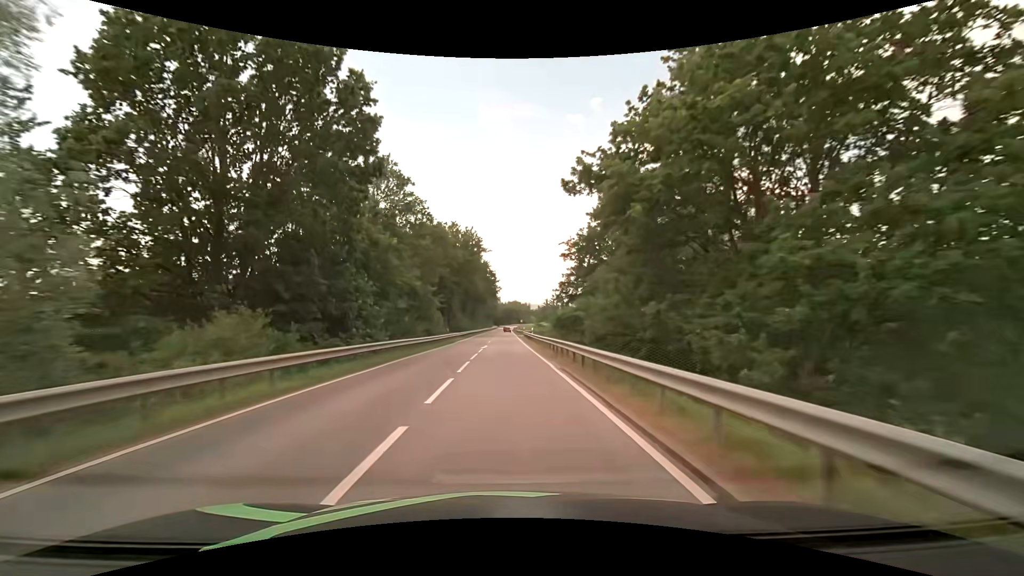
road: secondary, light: Day
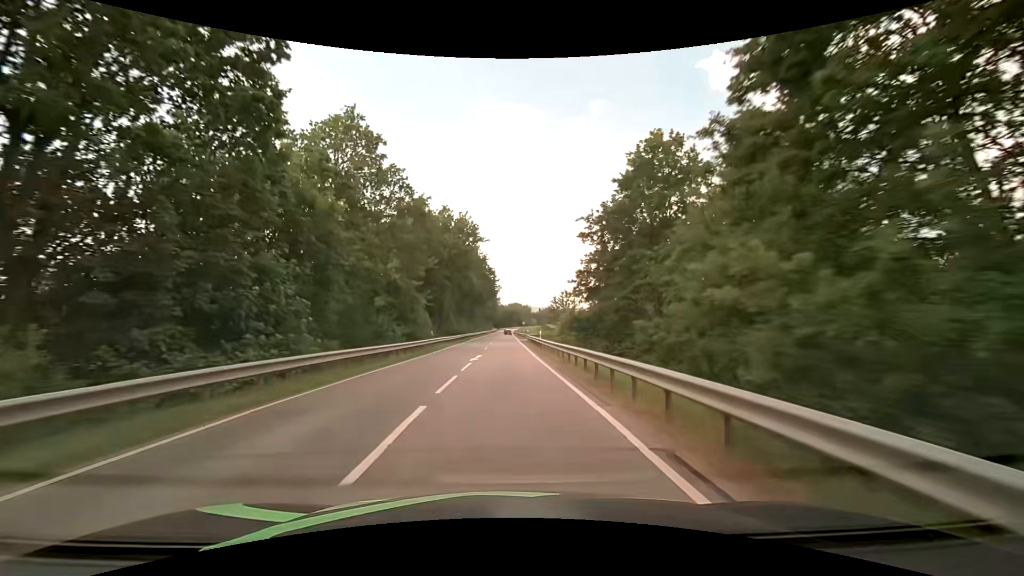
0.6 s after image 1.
(-0.1, +10.4) m; 0°
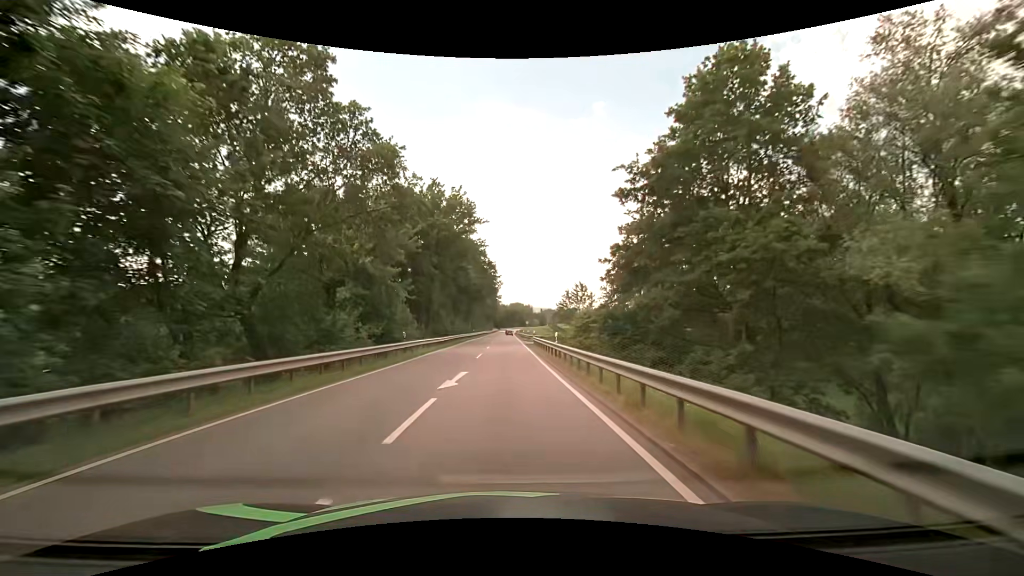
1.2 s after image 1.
(0.0, +10.5) m; 0°
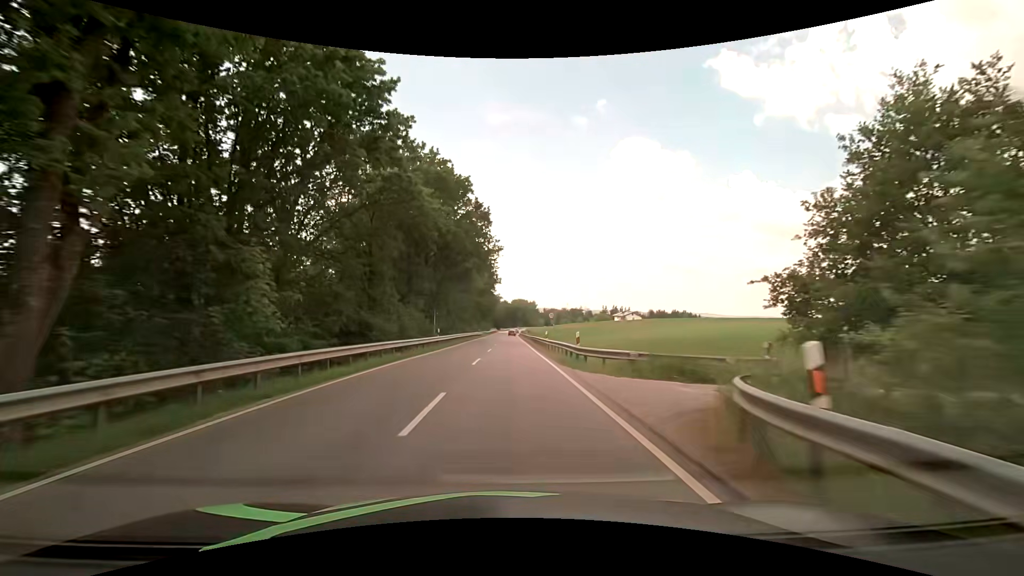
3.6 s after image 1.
(-0.1, +42.3) m; 0°
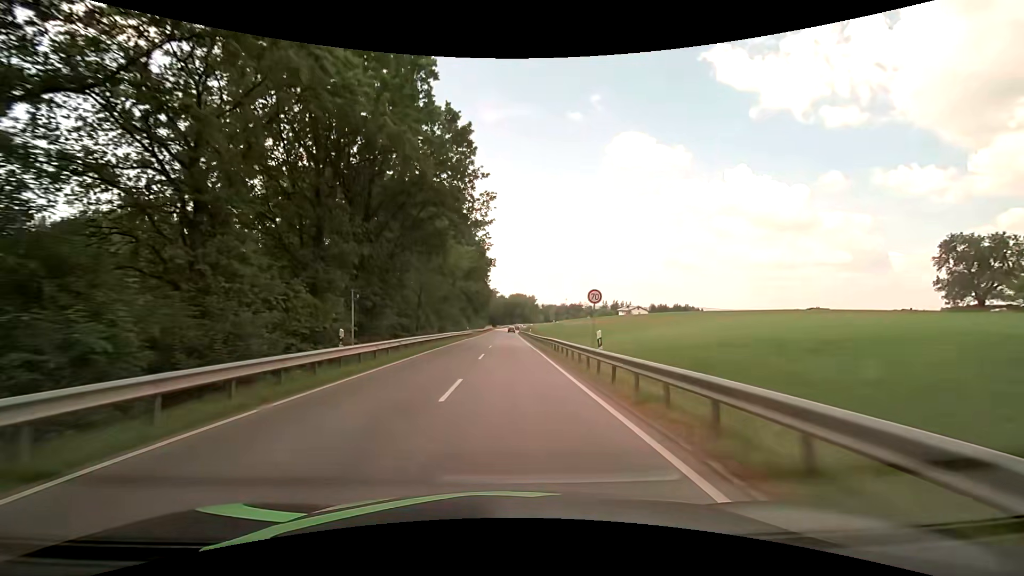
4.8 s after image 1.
(+0.2, +21.2) m; +1°
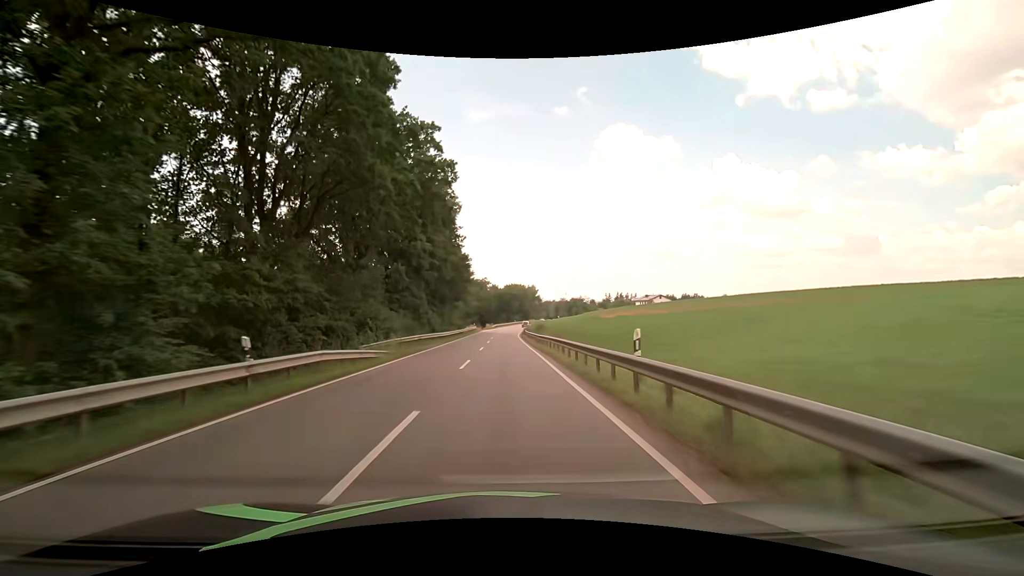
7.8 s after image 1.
(+0.3, +53.2) m; 0°
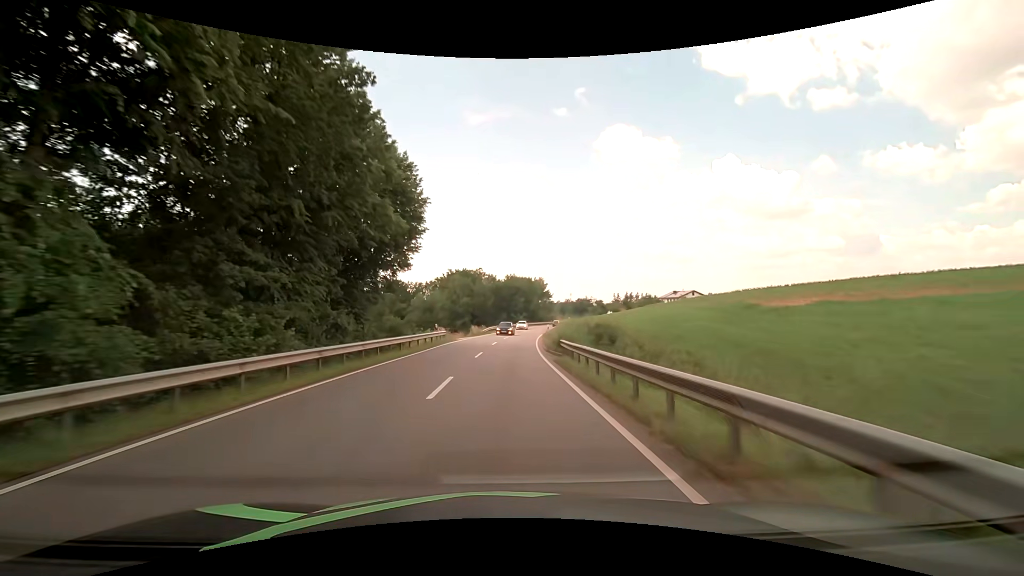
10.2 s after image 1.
(-0.1, +42.6) m; +1°
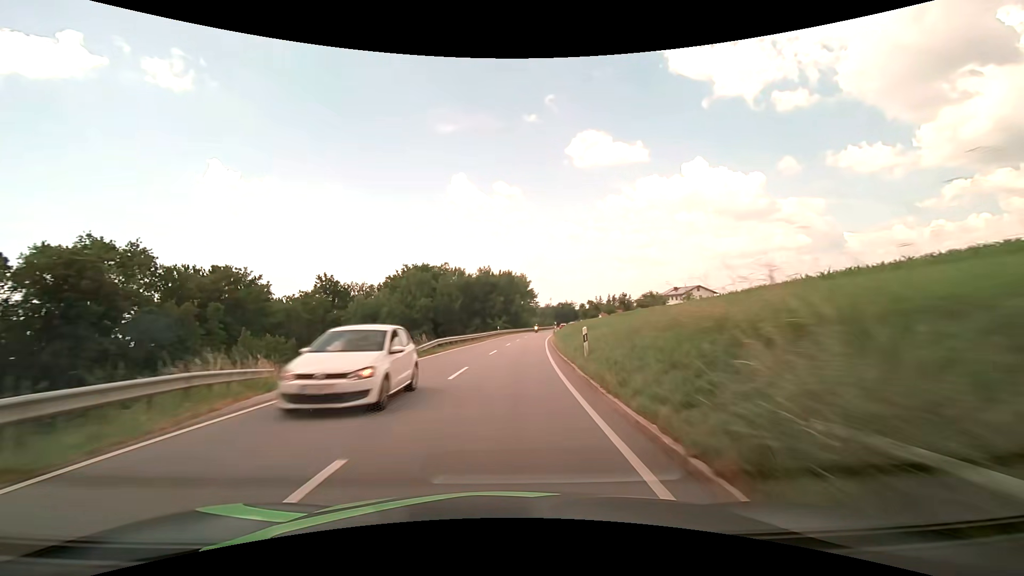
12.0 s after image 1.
(+0.2, +31.9) m; +1°
(0, +10) (+1, +20) (+1, +30) (+2, +40) (+3, +50) (+4, +60) (+5, +70) (+6, +80) (+8, +90) (+10, +99) m
